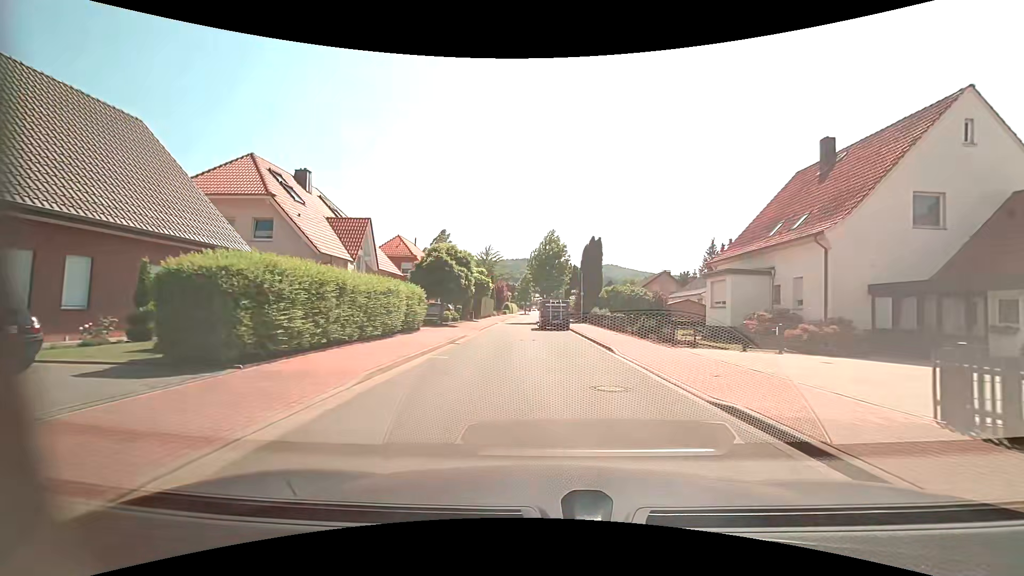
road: residential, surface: asphalt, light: Day
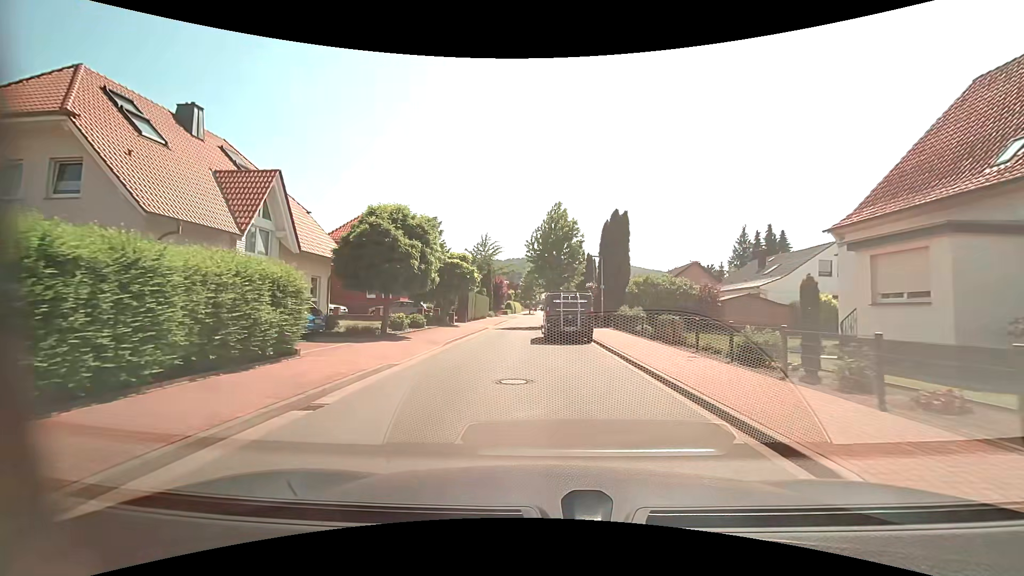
(-0.1, +12.2) m; -1°
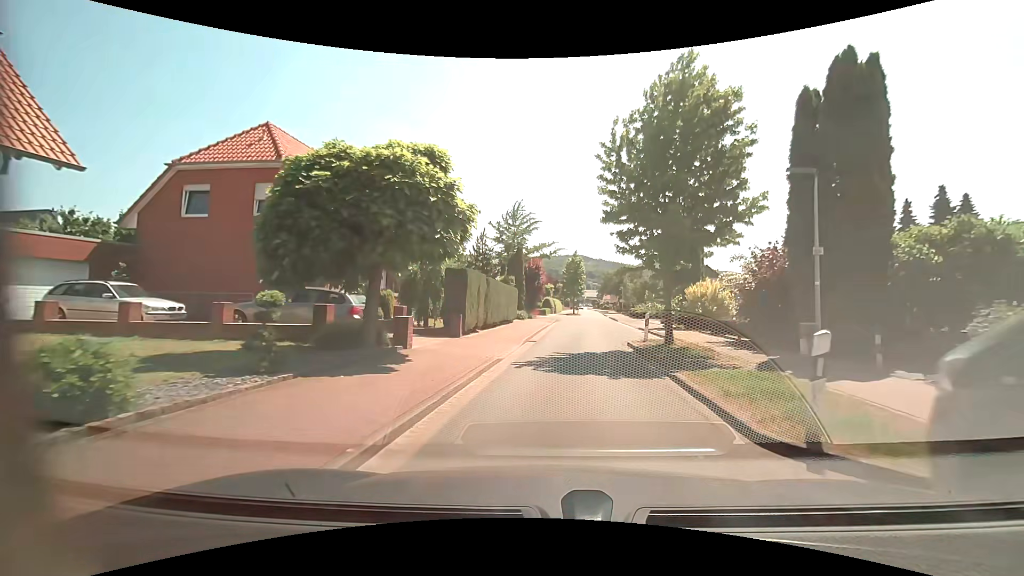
(-1.7, +20.9) m; -4°
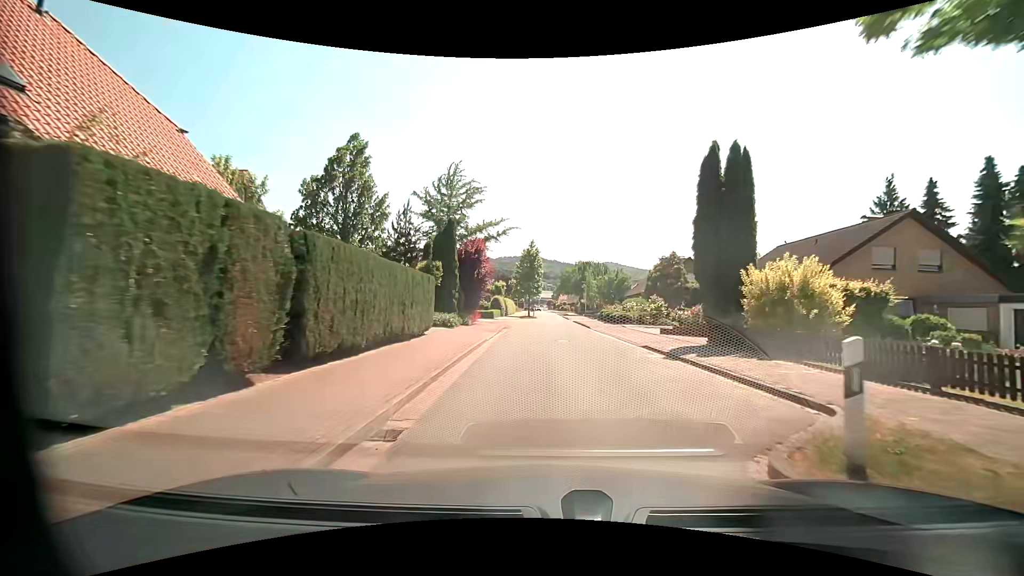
(+0.5, +13.8) m; +5°
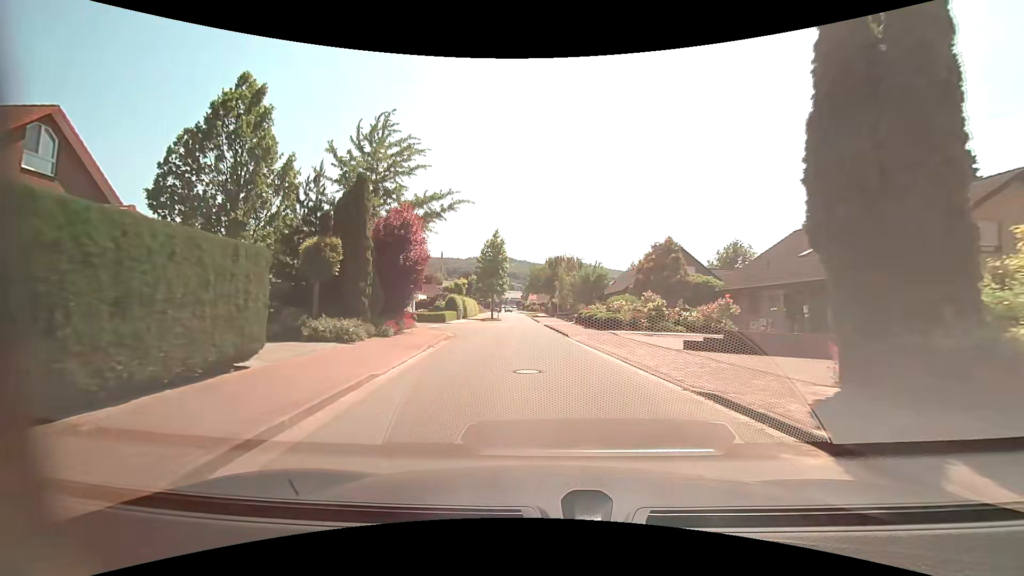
(+0.3, +9.6) m; +3°
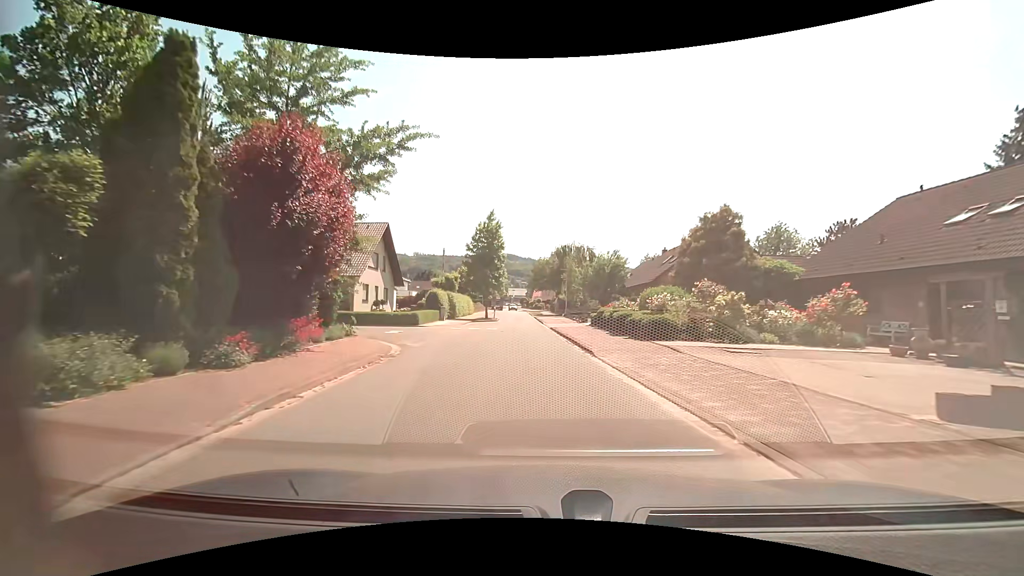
(0.0, +9.8) m; 0°
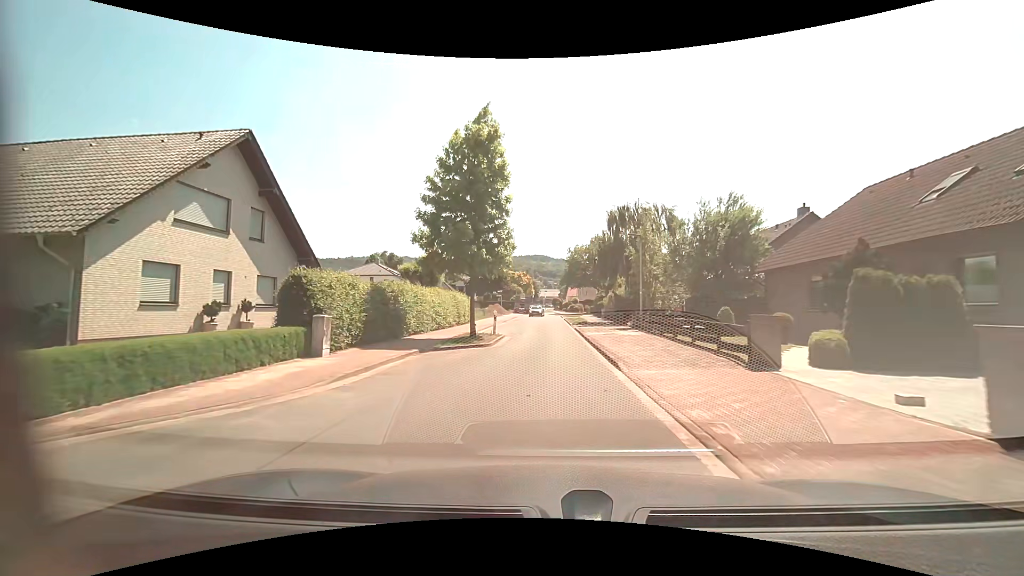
(-1.1, +24.8) m; -5°
(0, +10) (0, +20) (+1, +30) (+1, +40) (+1, +50) (+1, +60) (+1, +70) (+2, +80) (+1, +90) (+1, +100) m
